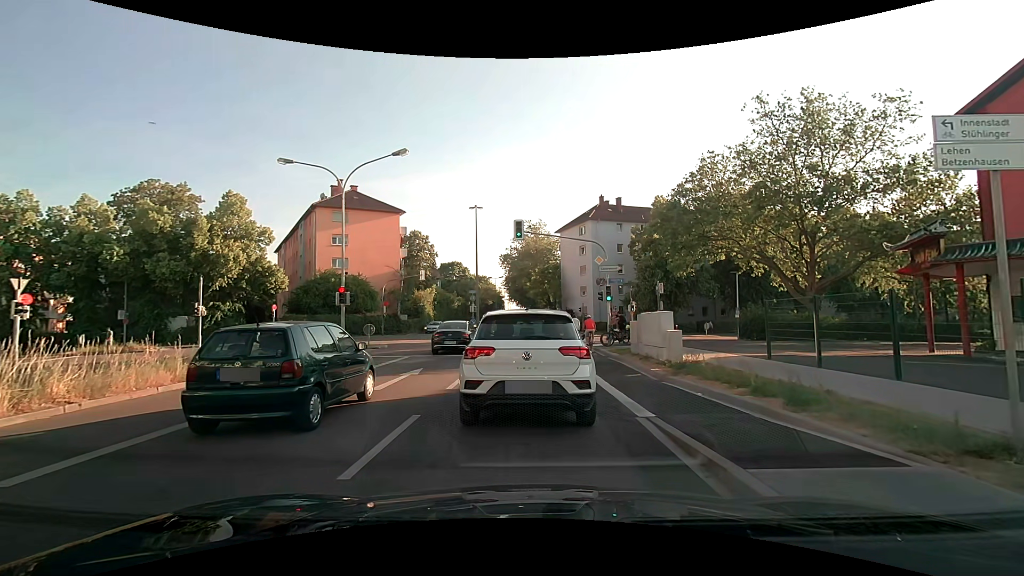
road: secondary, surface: asphalt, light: Day
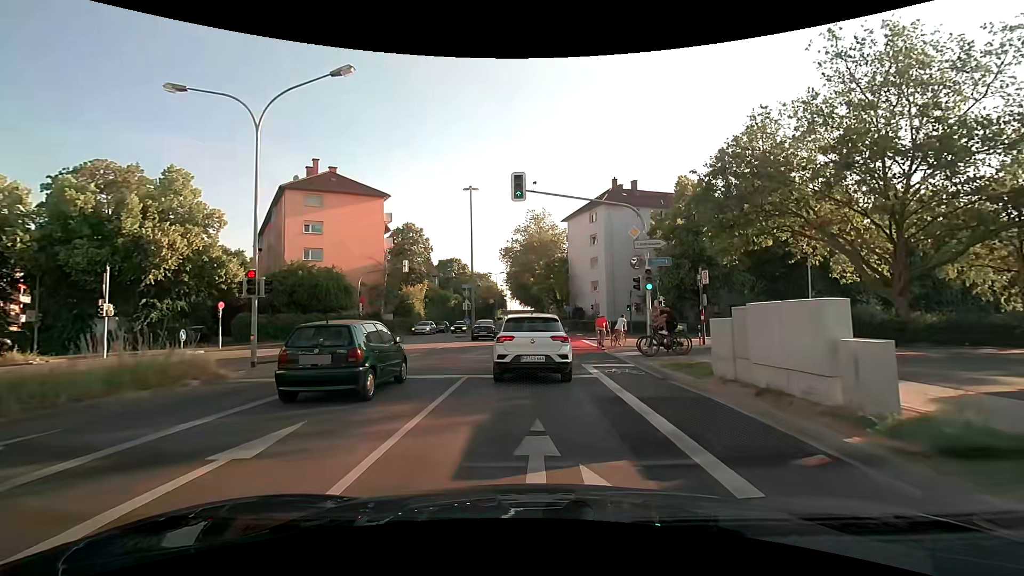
(0.0, +8.6) m; 0°
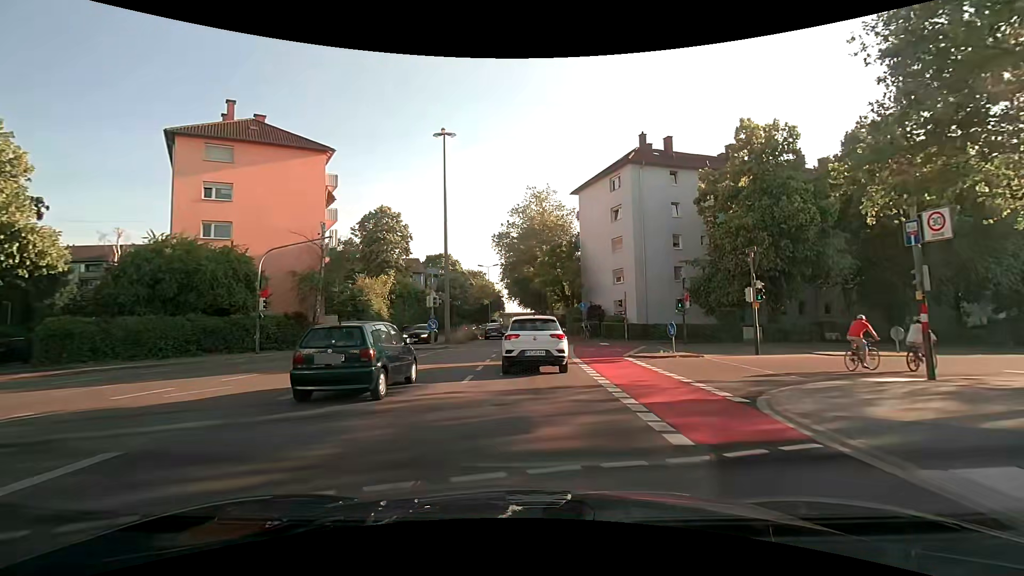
(0.0, +16.0) m; 0°
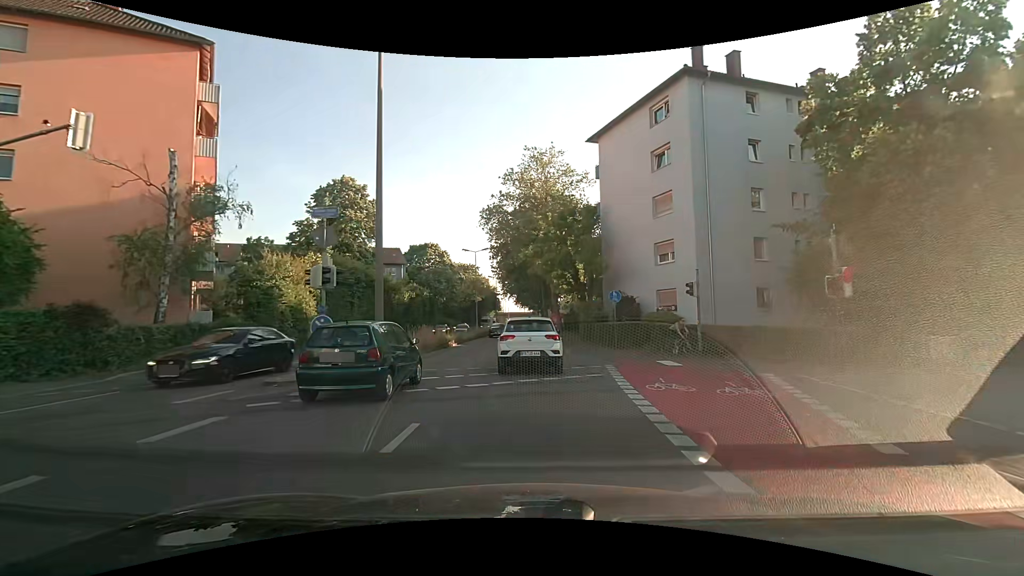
(-0.1, +15.3) m; 0°
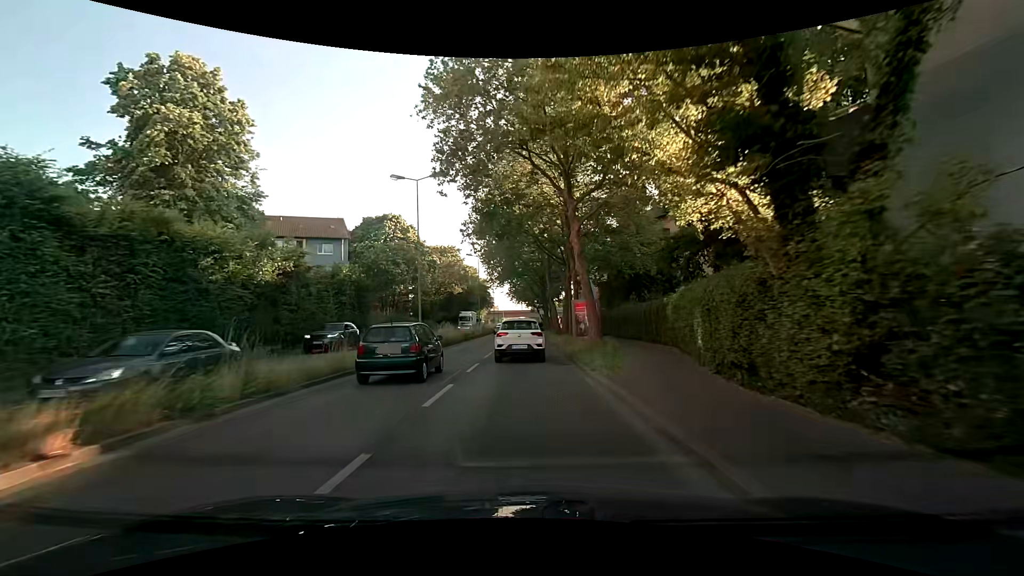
(-0.1, +28.0) m; -1°
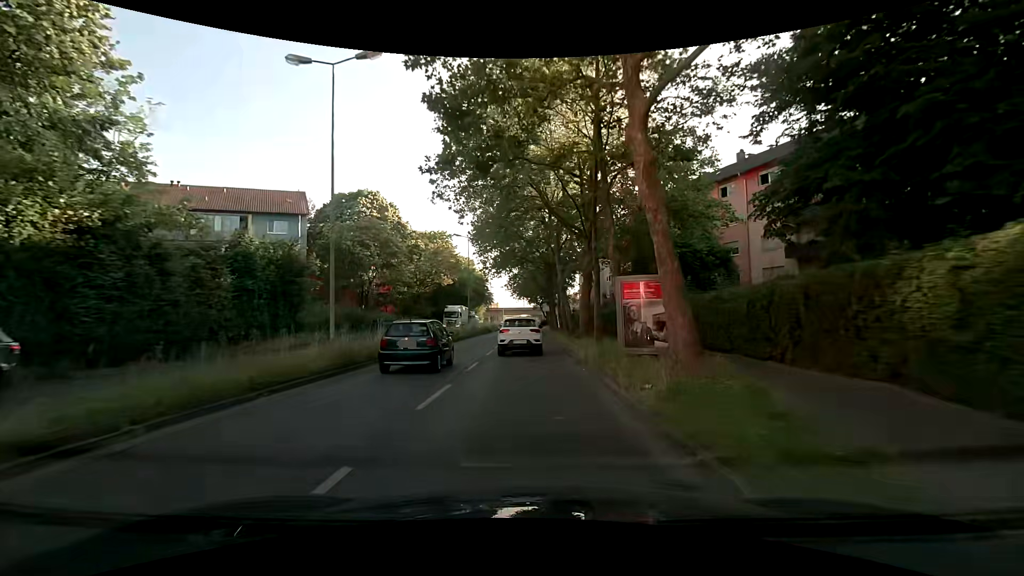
(-0.2, +12.6) m; +1°
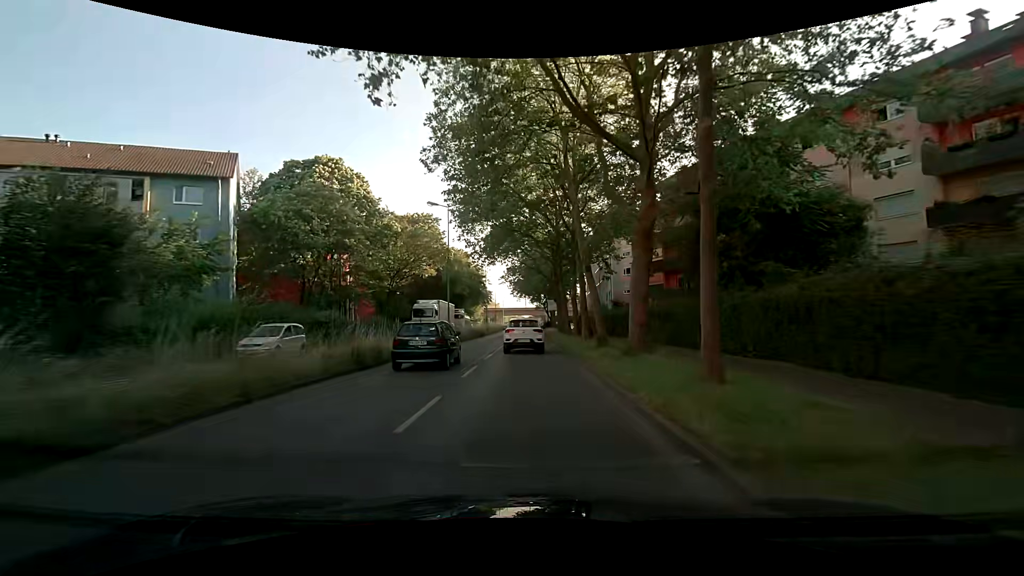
(-0.2, +13.6) m; 0°
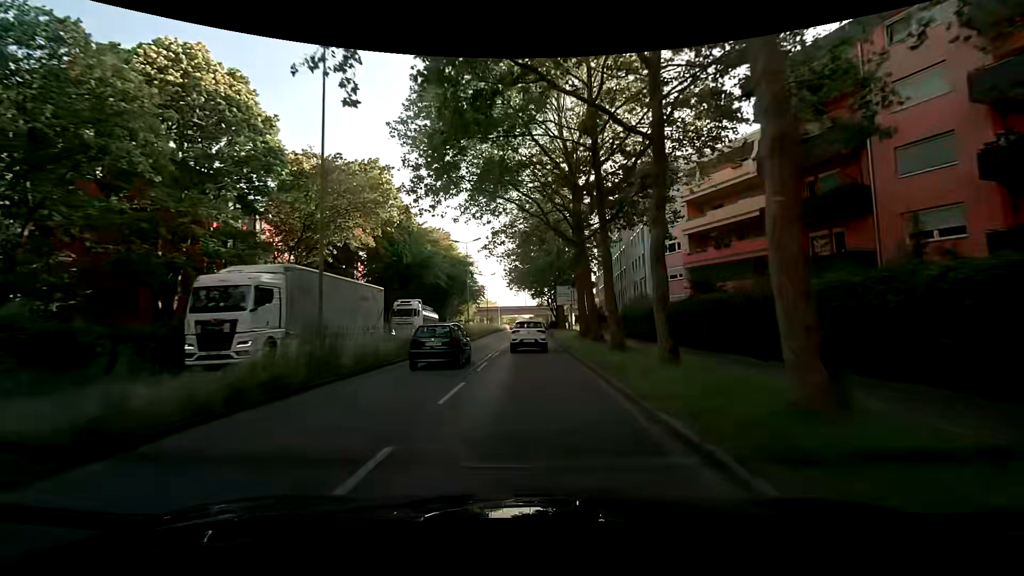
(-0.3, +21.8) m; -1°
(0, +10) (0, +20) (0, +30) (+1, +40) (+1, +50) (+1, +60) (+2, +70) (+2, +80) (+3, +90) (+3, +100) m
